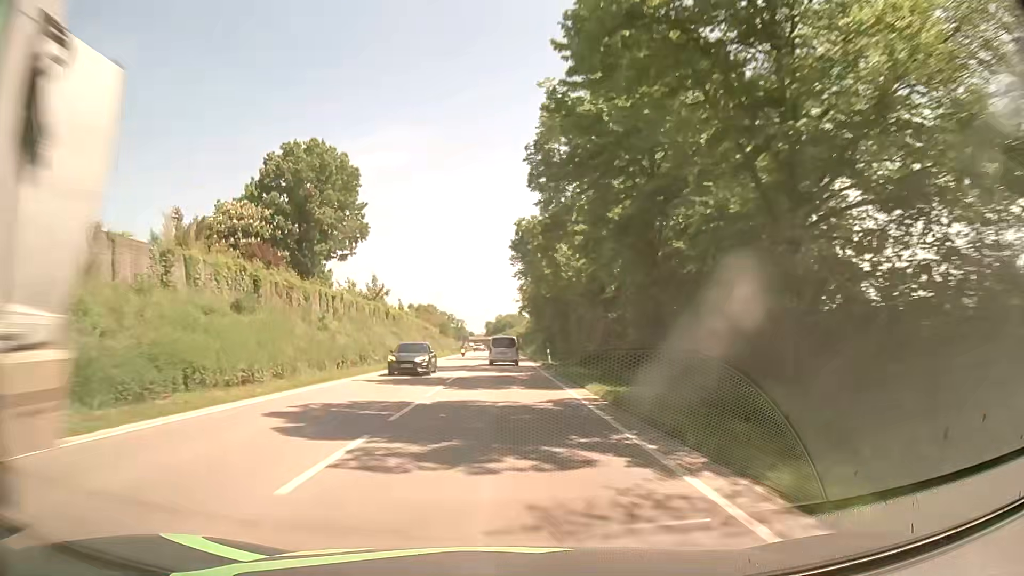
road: primary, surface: asphalt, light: Day
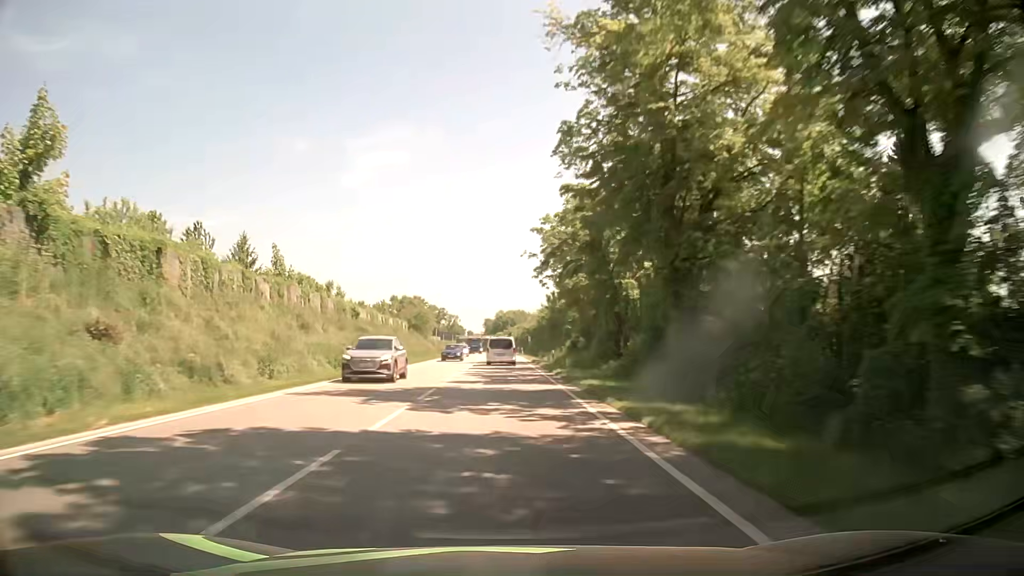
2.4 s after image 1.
(+0.1, +55.2) m; 0°
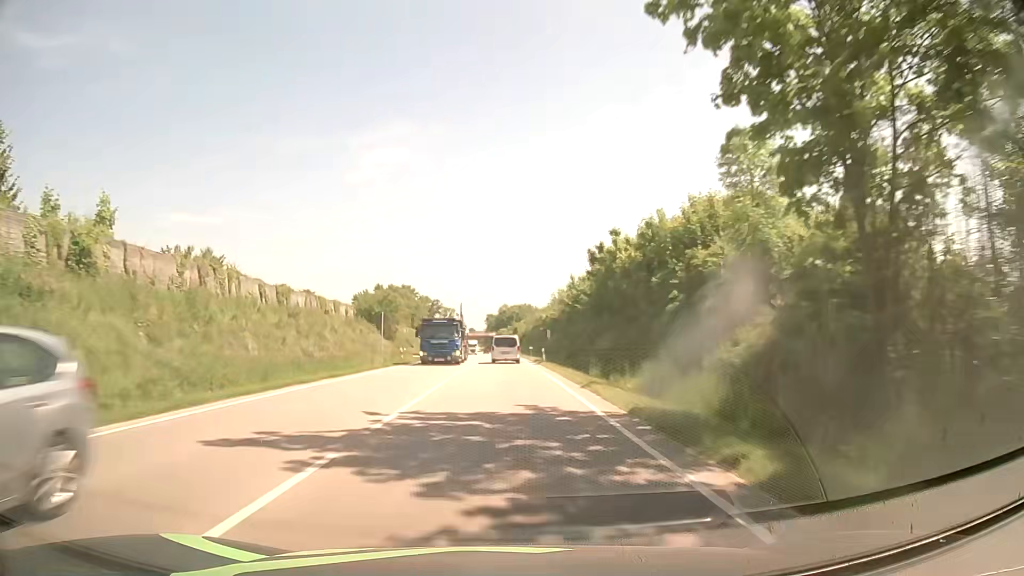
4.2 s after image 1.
(0.0, +42.2) m; 0°
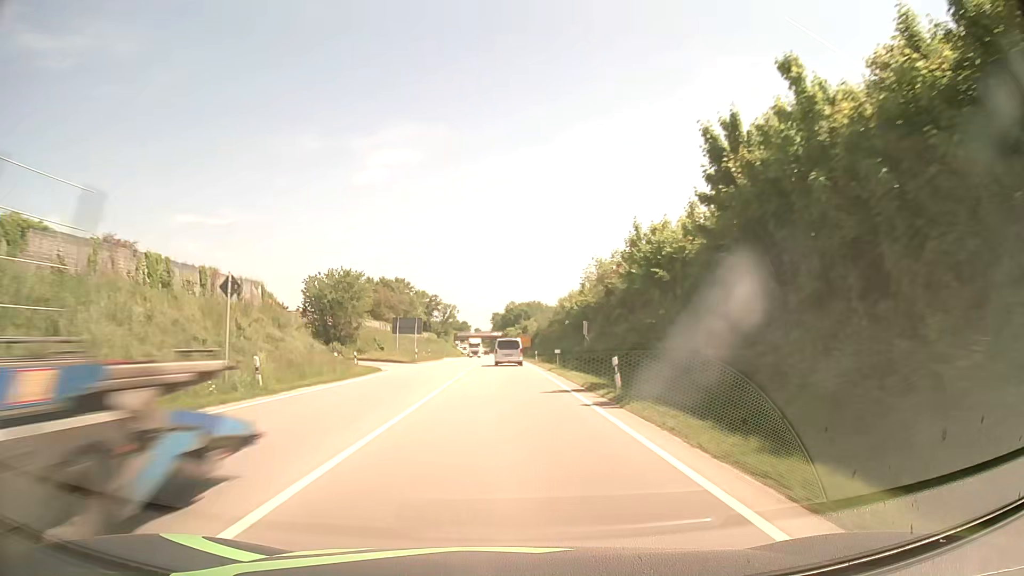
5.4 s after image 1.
(-0.2, +28.6) m; -1°
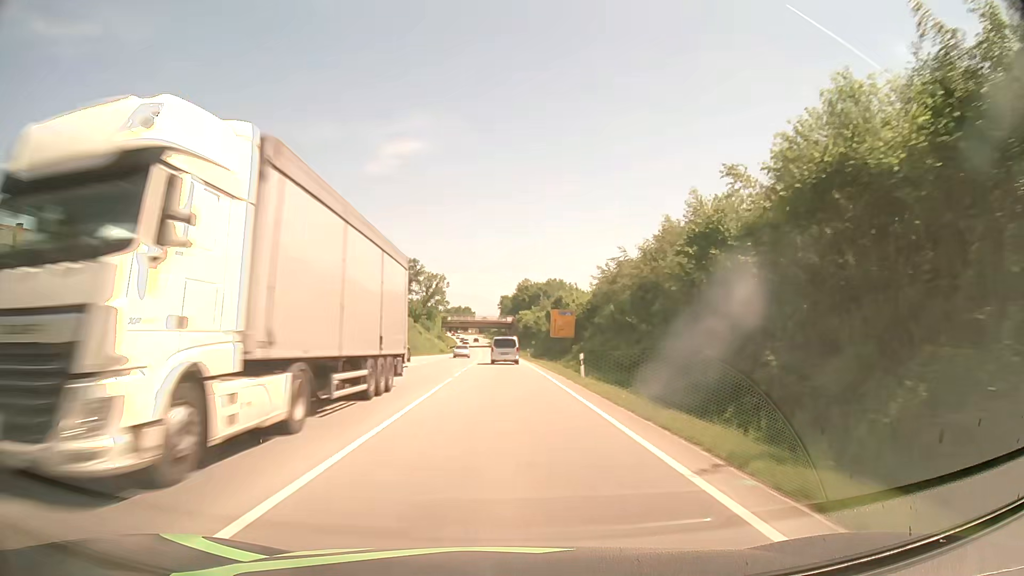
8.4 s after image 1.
(-0.4, +73.1) m; -1°
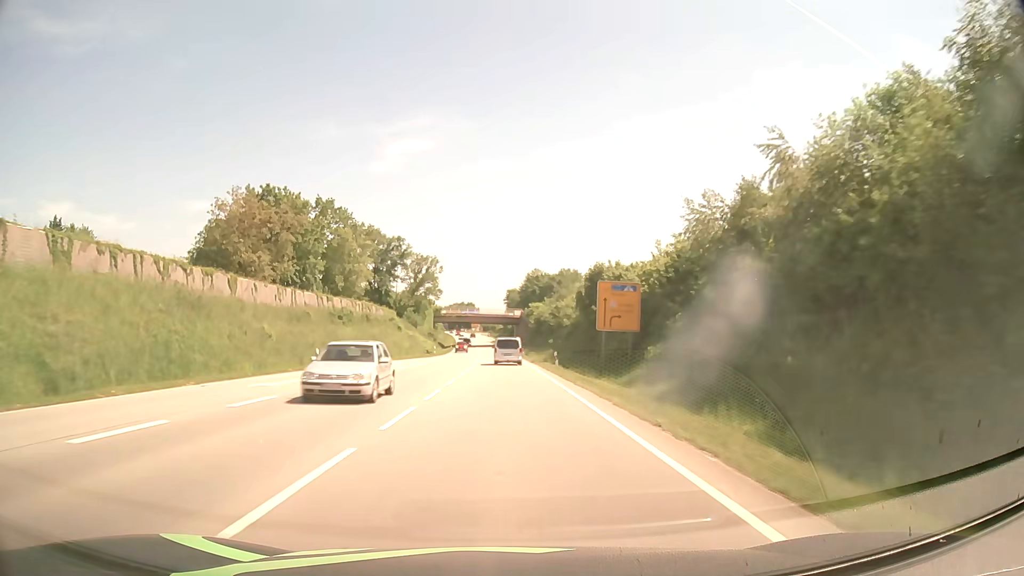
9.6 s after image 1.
(-0.1, +29.6) m; 0°
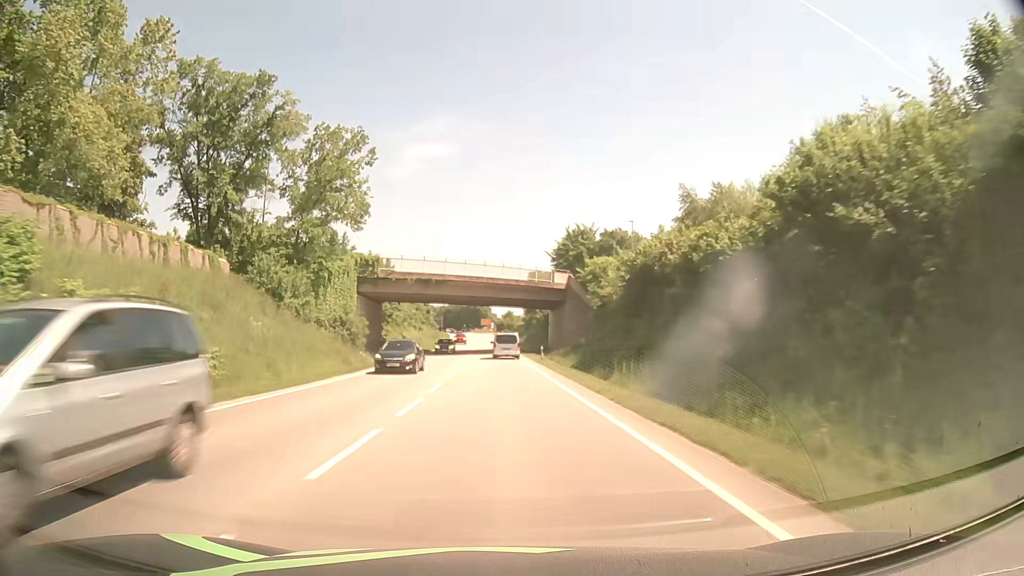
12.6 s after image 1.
(-0.9, +75.6) m; -1°
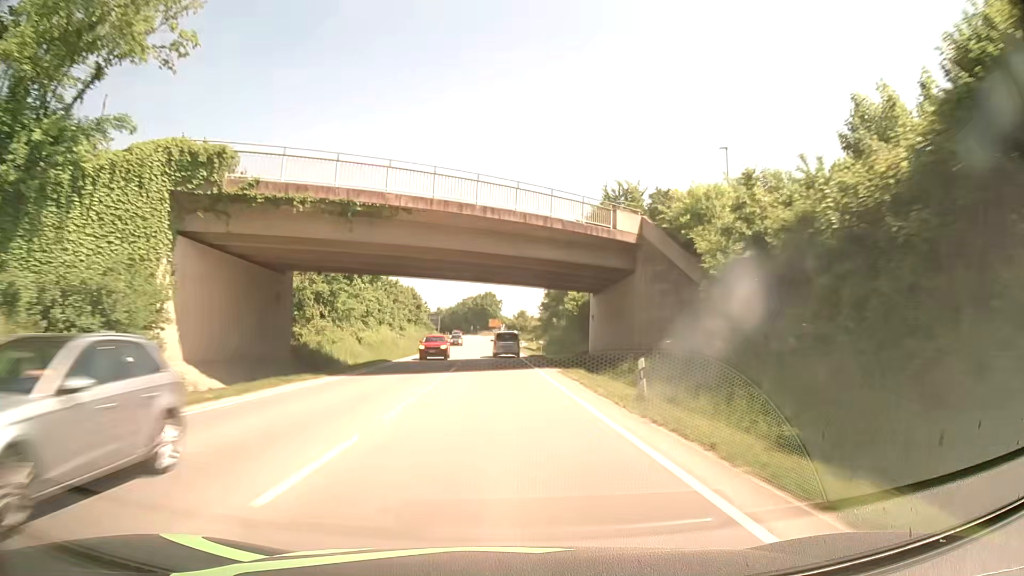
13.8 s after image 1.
(-0.3, +30.8) m; -1°
(0, +10) (0, +20) (0, +30) (0, +40) (-1, +50) (-1, +60) (-1, +70) (-2, +80) (-2, +90) (-3, +100) m
